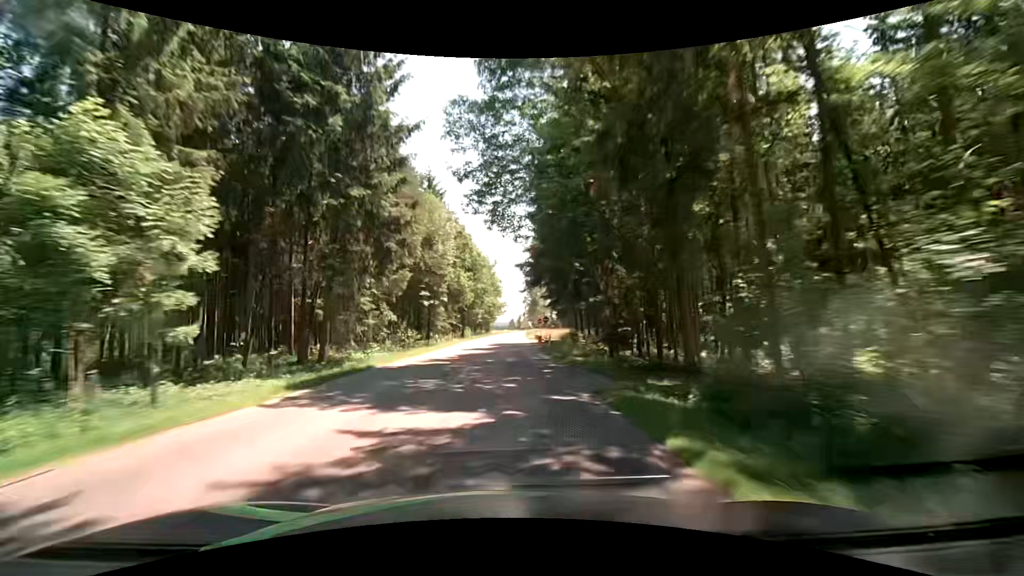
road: secondary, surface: asphalt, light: Day
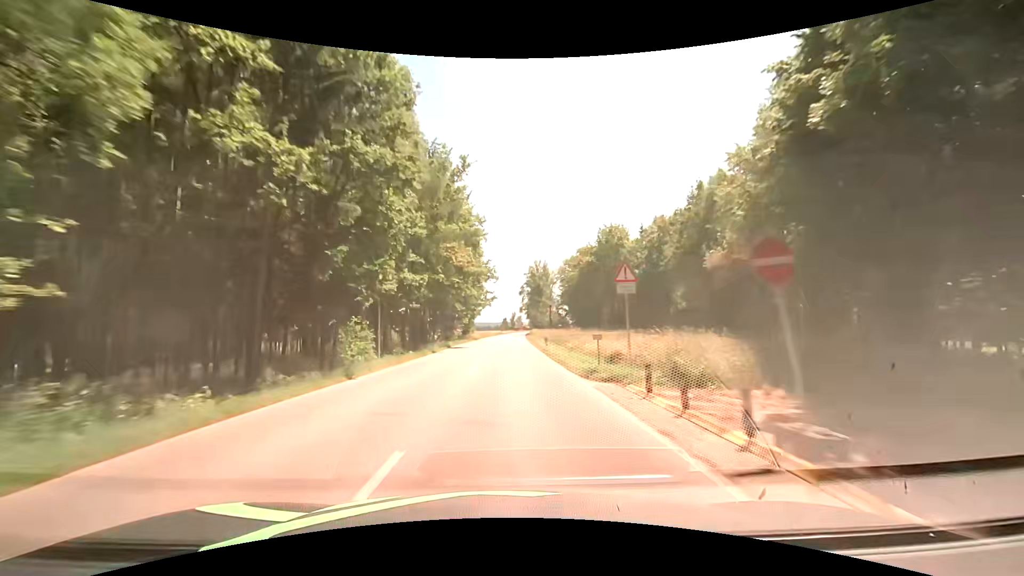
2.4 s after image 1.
(+0.7, +49.9) m; +2°
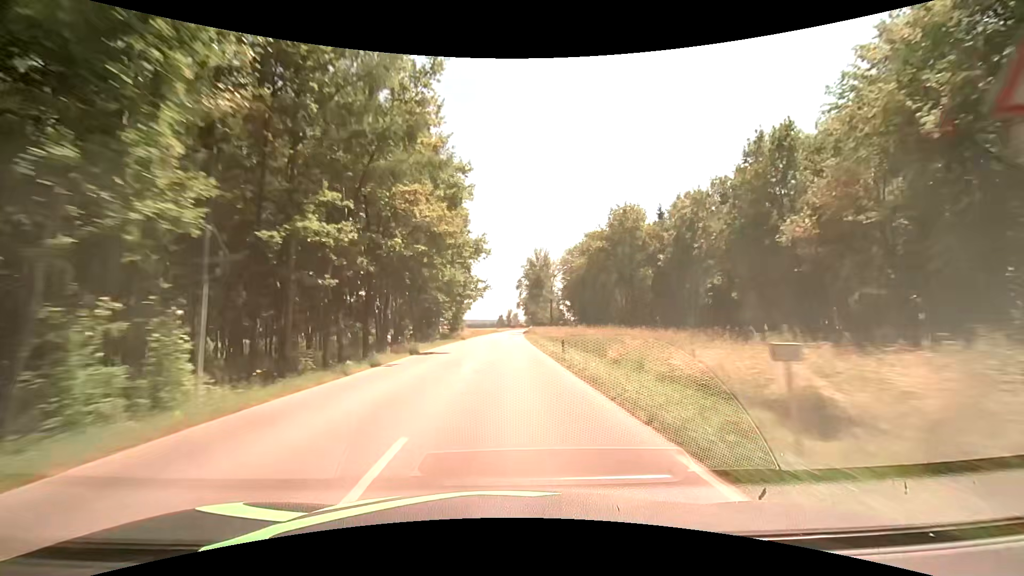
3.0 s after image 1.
(-0.1, +12.5) m; 0°
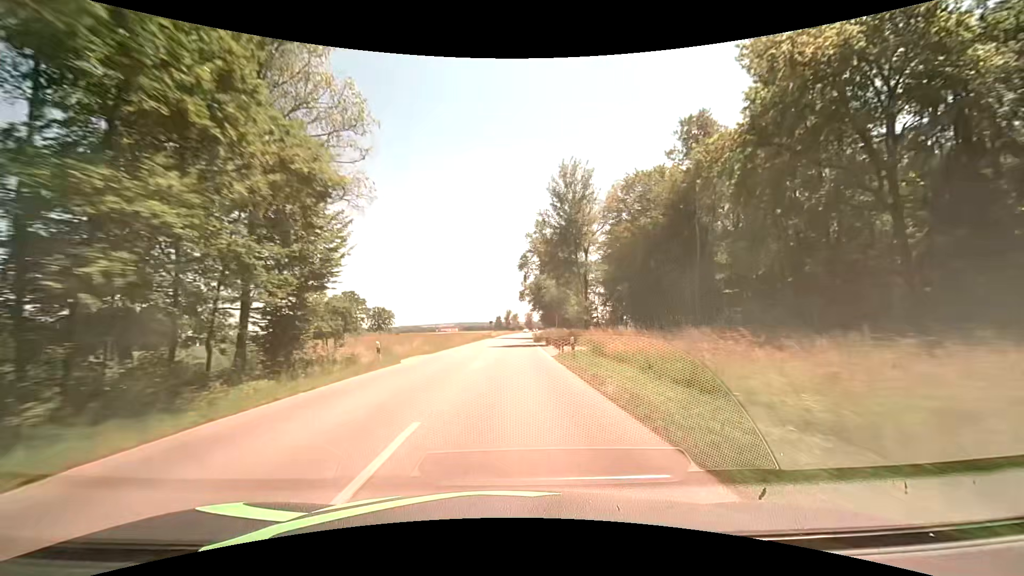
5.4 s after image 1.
(+0.3, +50.1) m; 0°
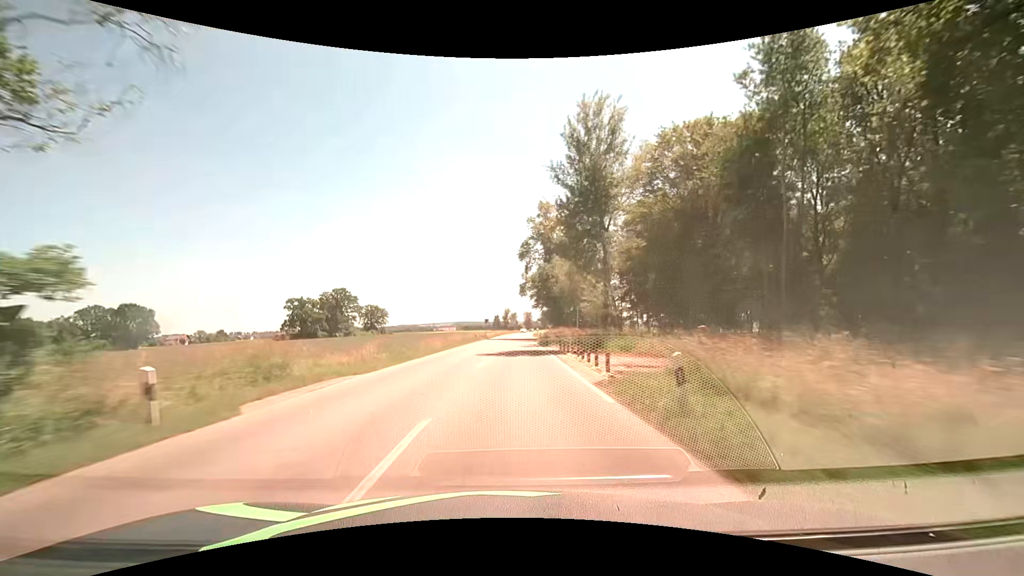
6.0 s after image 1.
(+0.1, +12.5) m; 0°
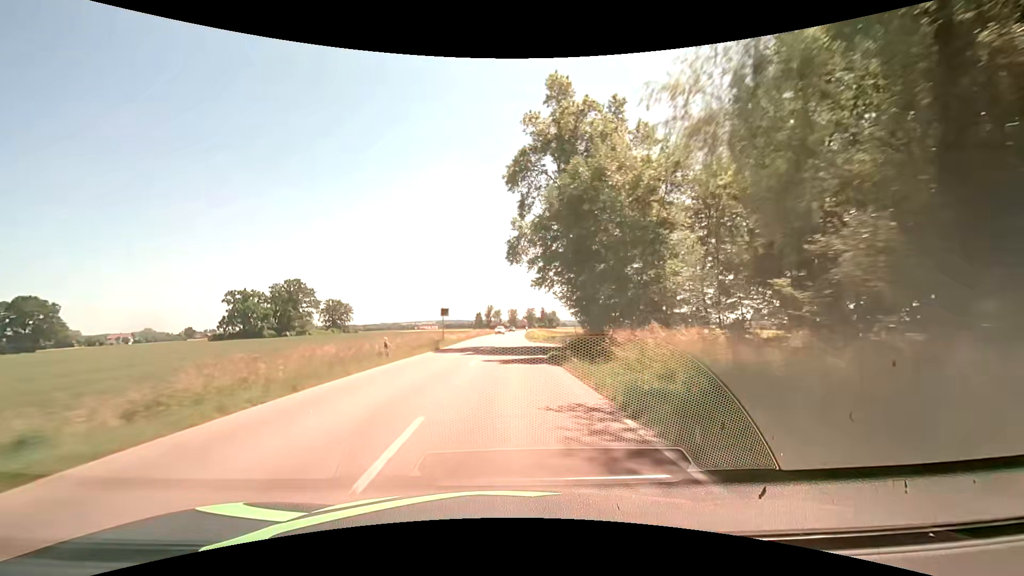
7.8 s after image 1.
(+0.9, +37.5) m; +2°
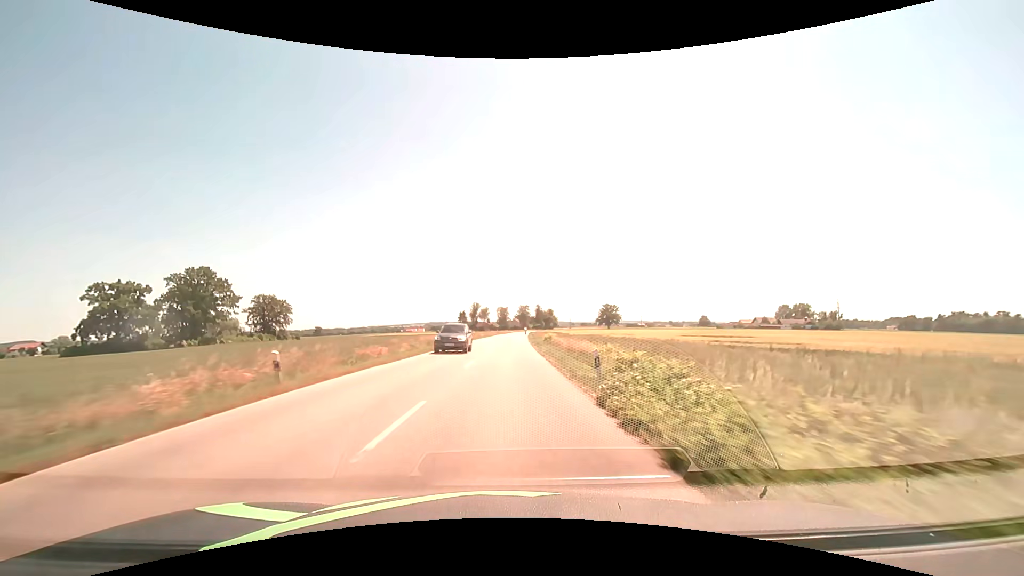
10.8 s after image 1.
(+0.8, +62.7) m; +1°
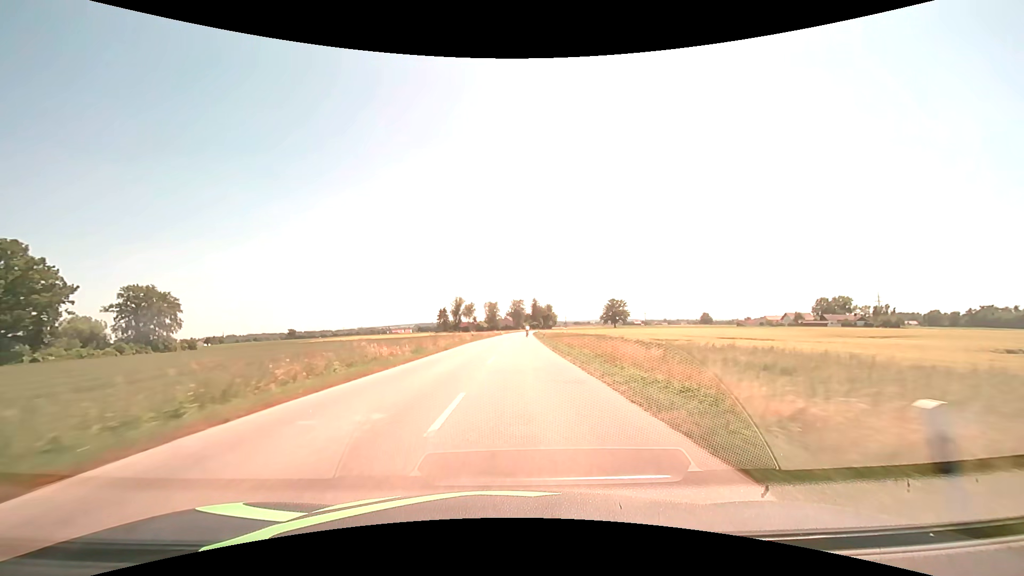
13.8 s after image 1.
(+0.3, +62.6) m; +1°
(0, +10) (0, +20) (0, +30) (0, +40) (0, +50) (0, +60) (0, +70) (0, +80) (0, +90) (0, +100) m
